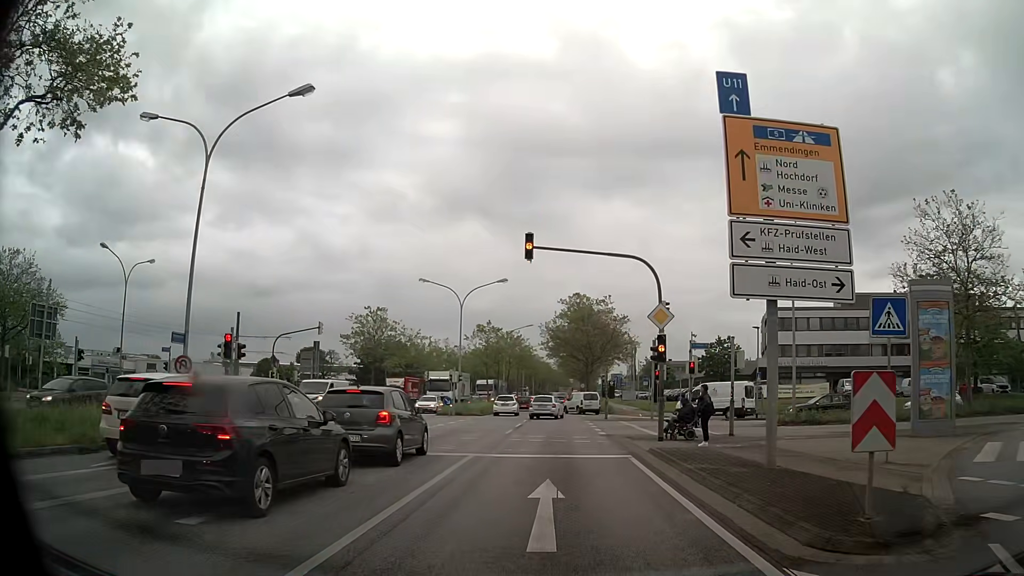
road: primary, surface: asphalt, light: Day
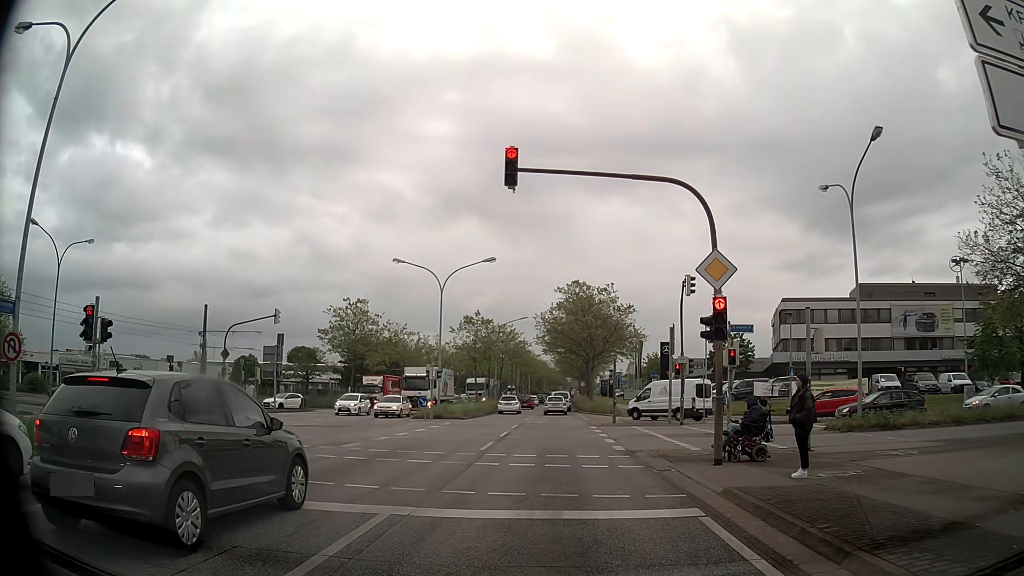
(+0.1, +7.0) m; -1°
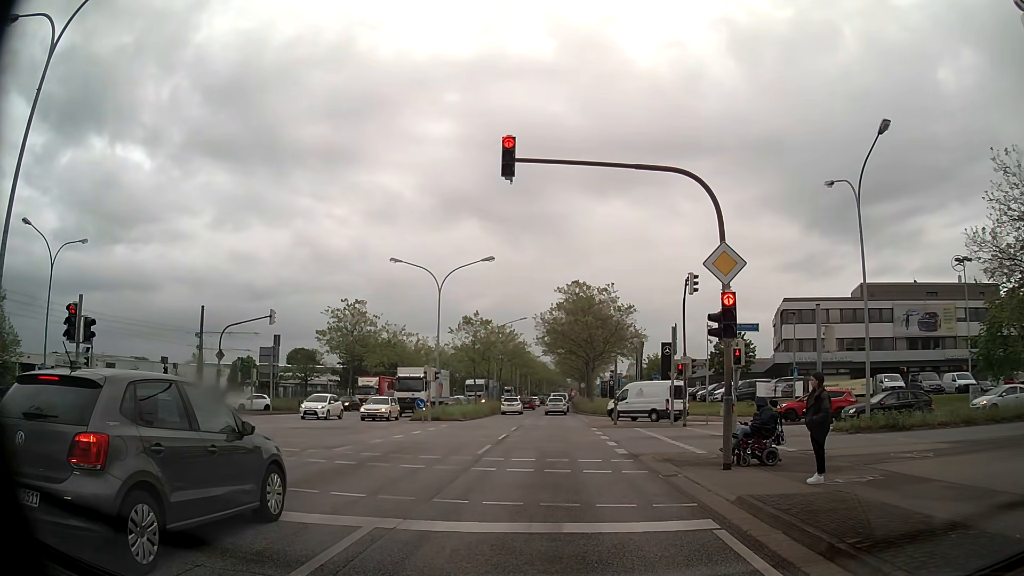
(0.0, +0.6) m; 0°
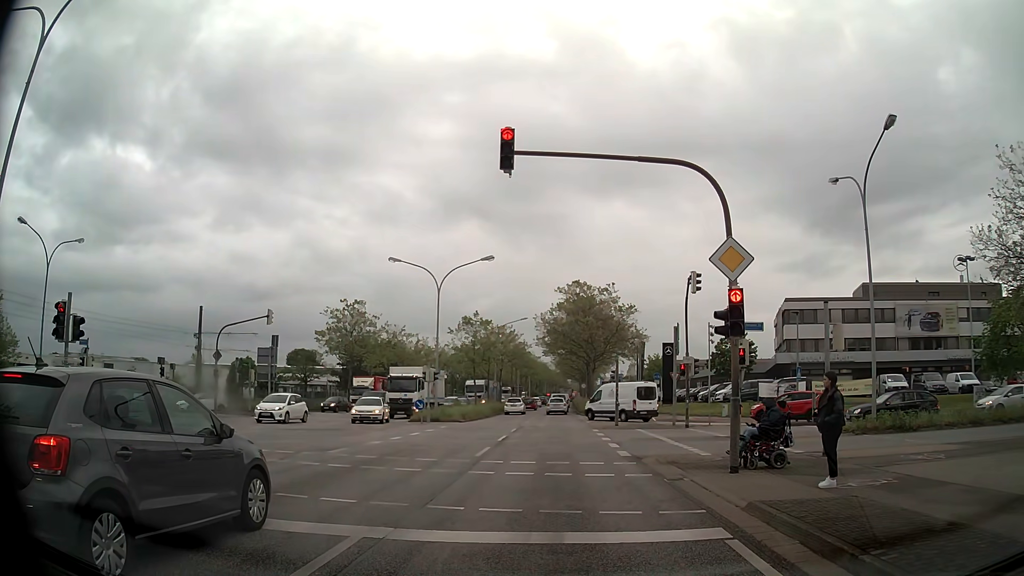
(0.0, +0.4) m; 0°
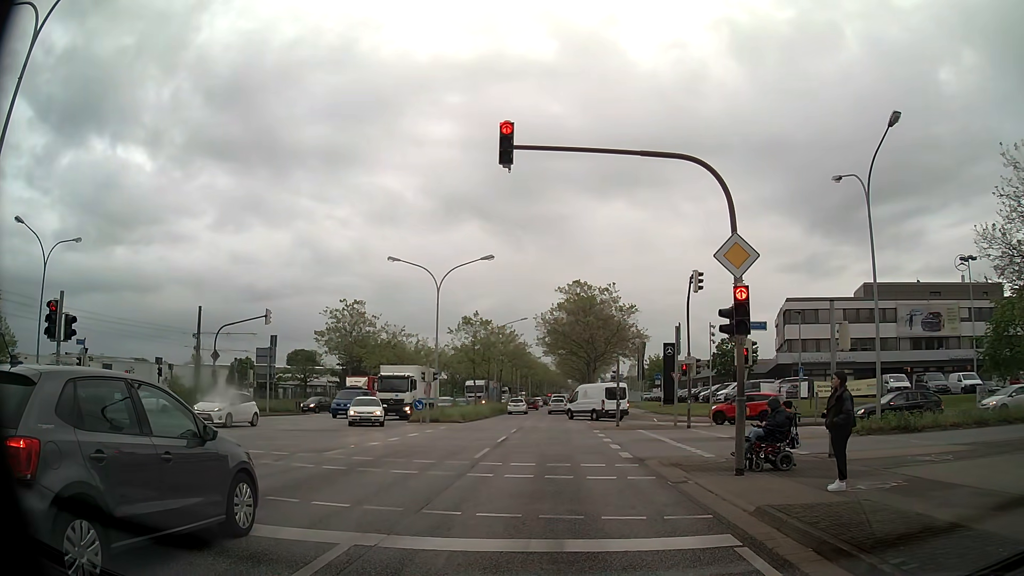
(0.0, +0.3) m; 0°
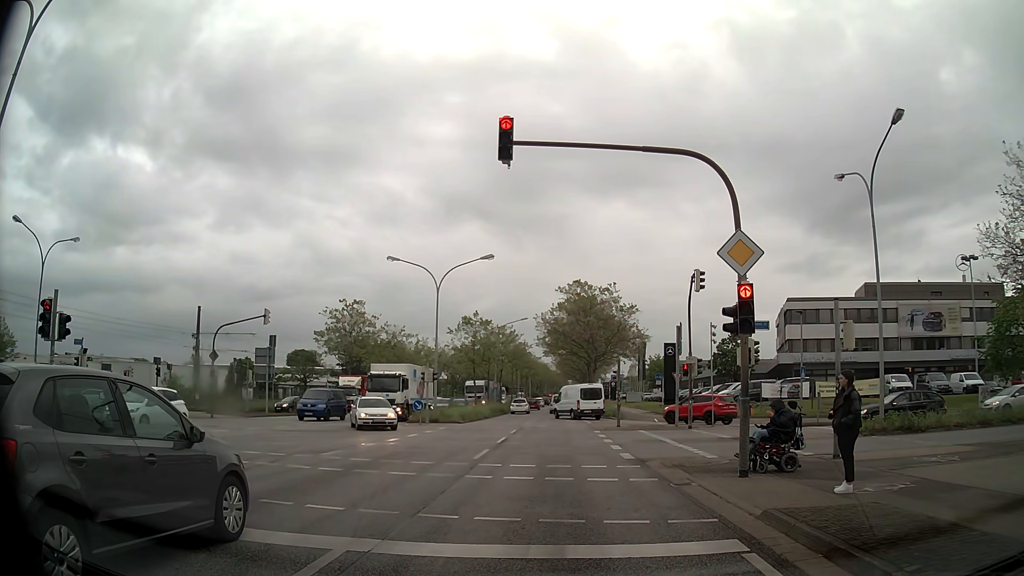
(0.0, +0.2) m; 0°
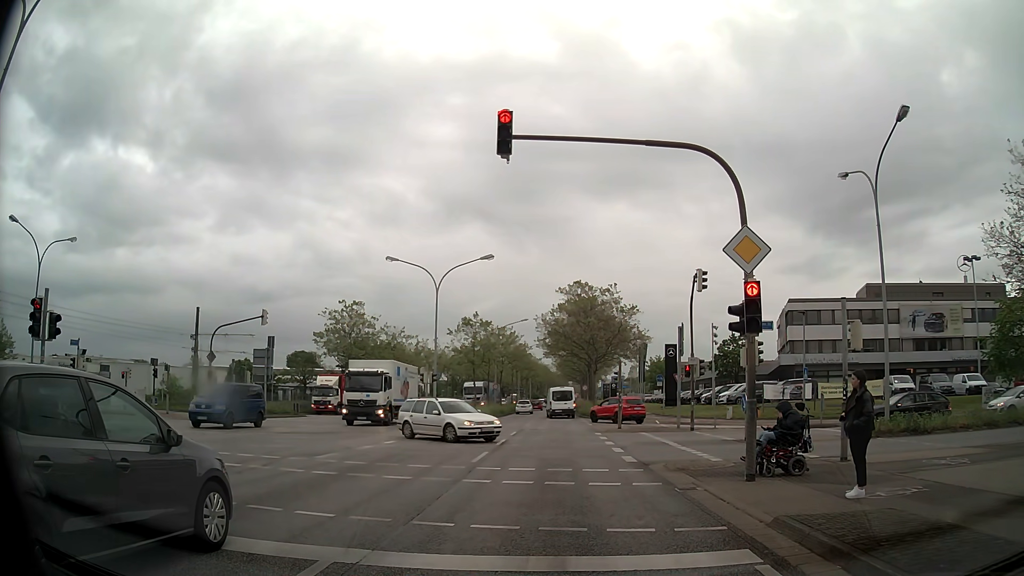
(0.0, +0.4) m; 0°
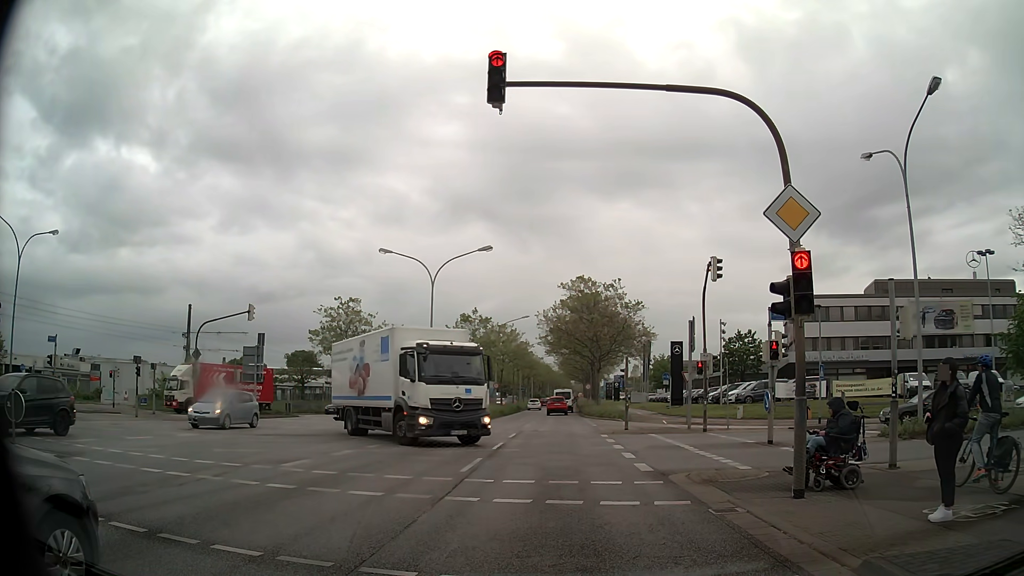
(0.0, +2.1) m; 0°
